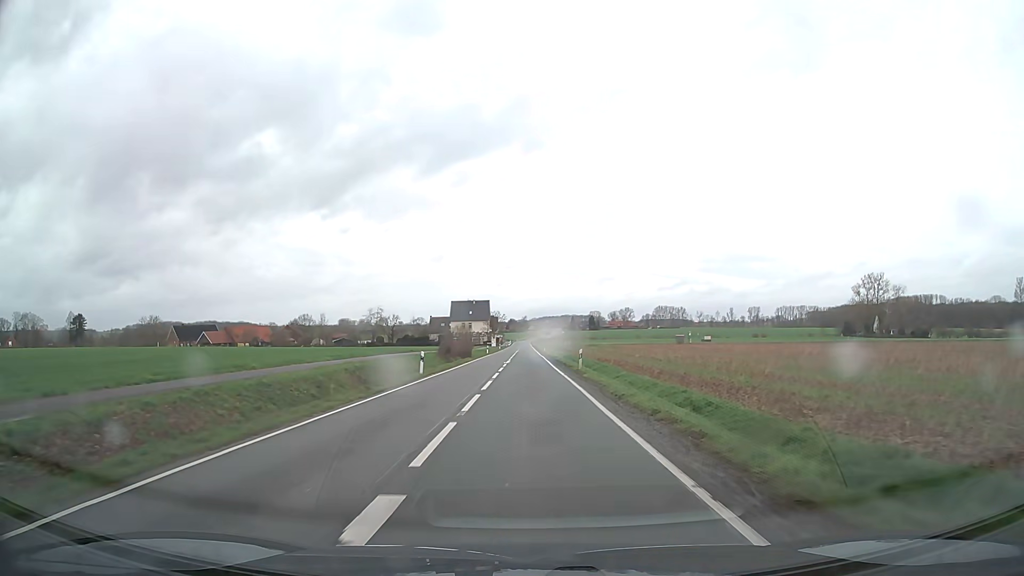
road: secondary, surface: asphalt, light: Day
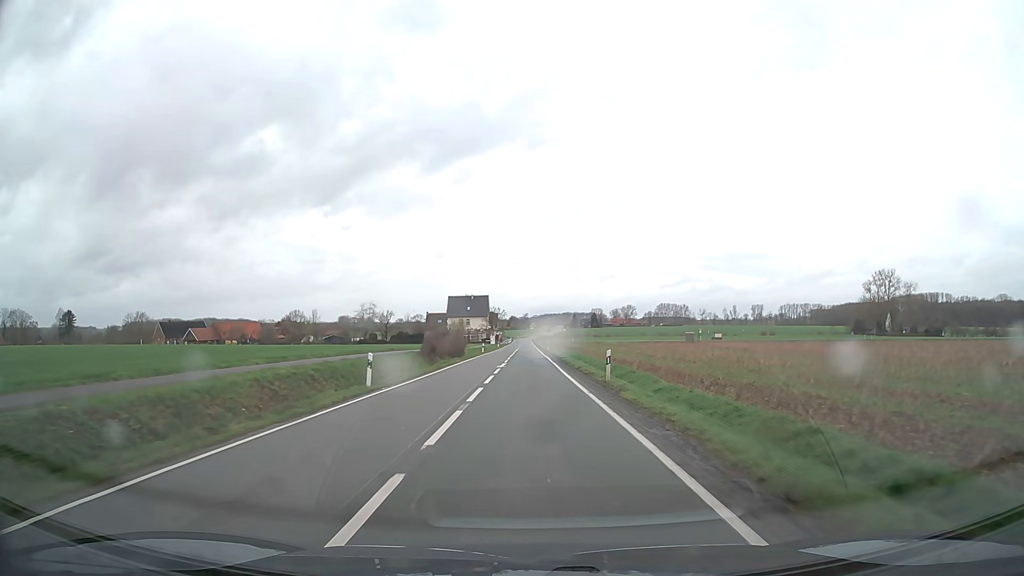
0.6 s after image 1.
(0.0, +10.8) m; 0°
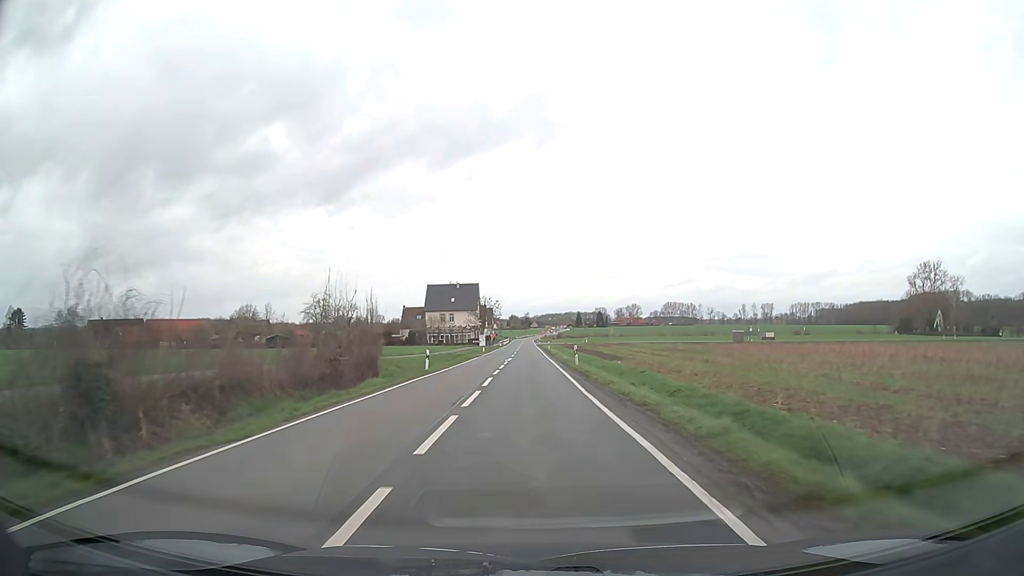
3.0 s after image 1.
(-0.1, +43.4) m; 0°
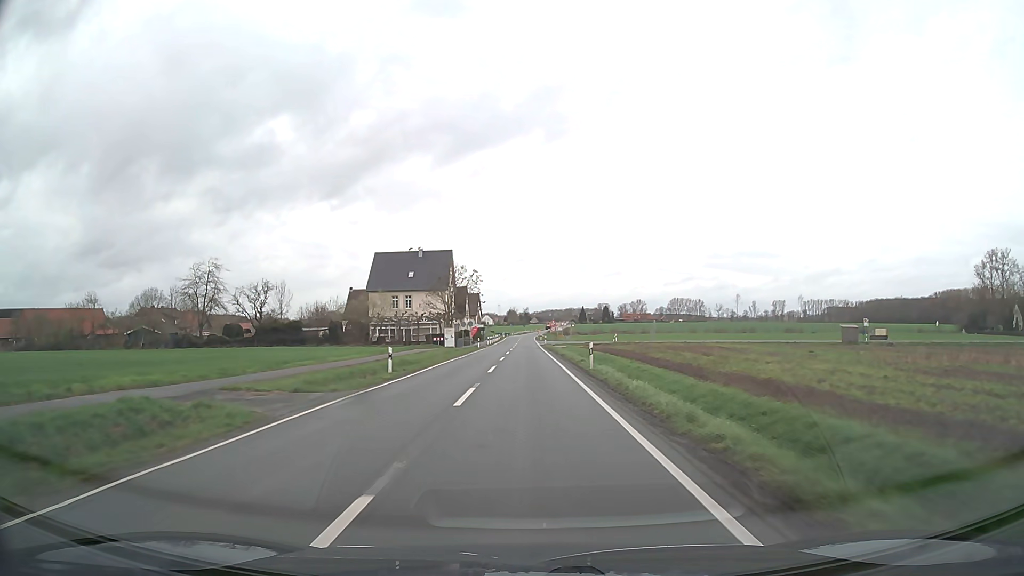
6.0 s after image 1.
(-0.1, +53.3) m; 0°
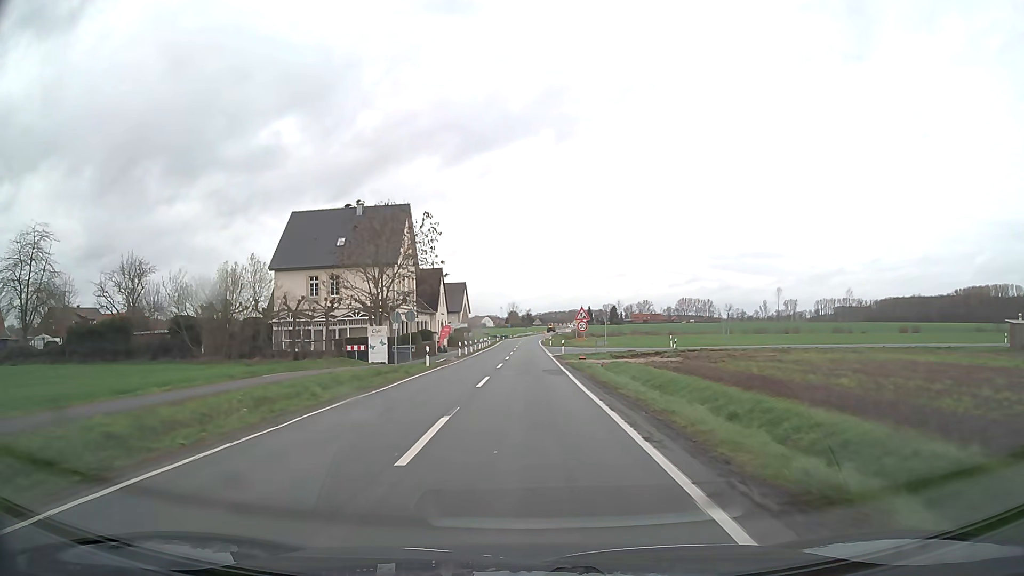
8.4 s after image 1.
(0.0, +37.7) m; 0°
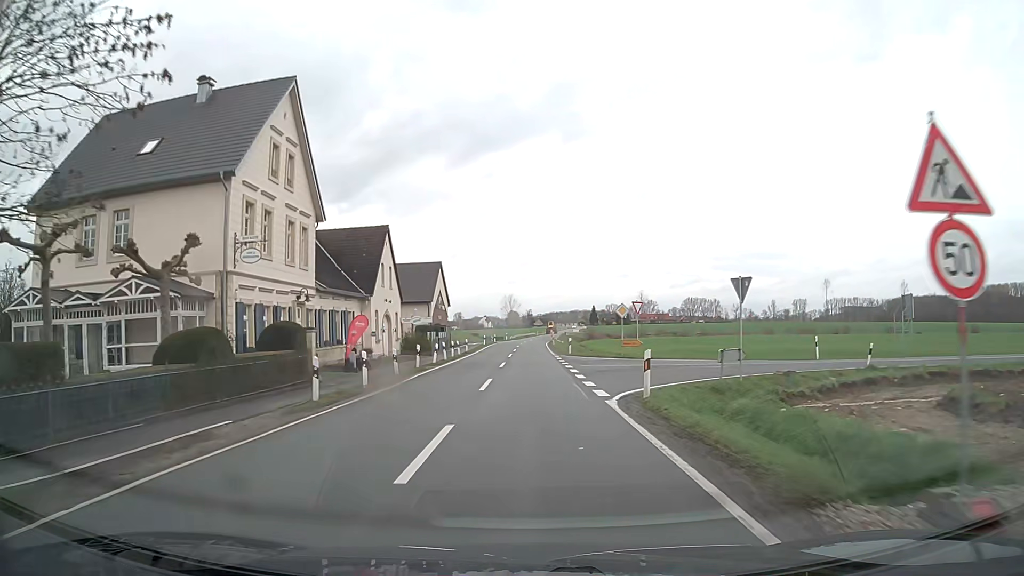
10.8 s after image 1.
(-0.2, +33.1) m; 0°
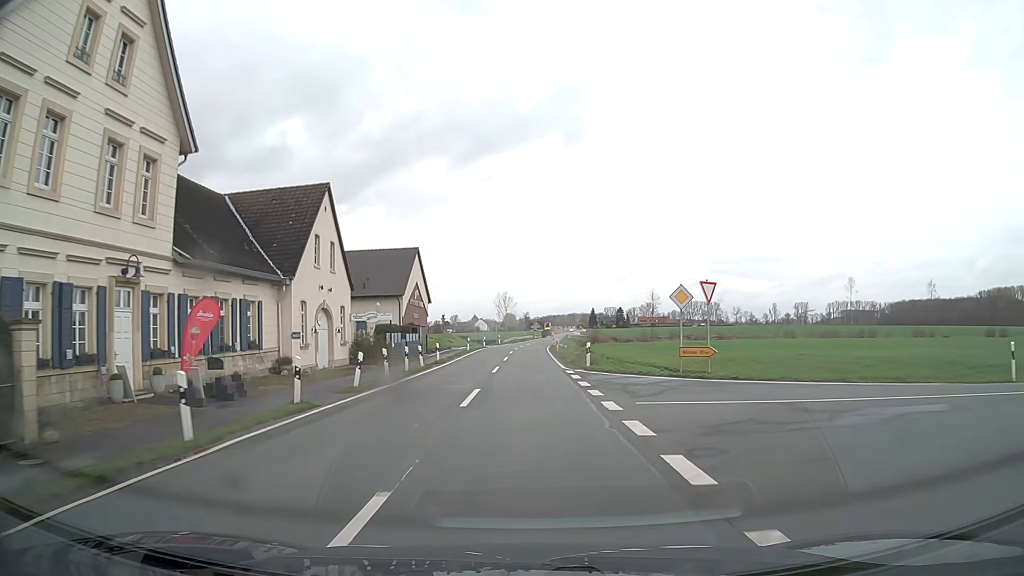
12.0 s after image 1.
(0.0, +15.0) m; 0°
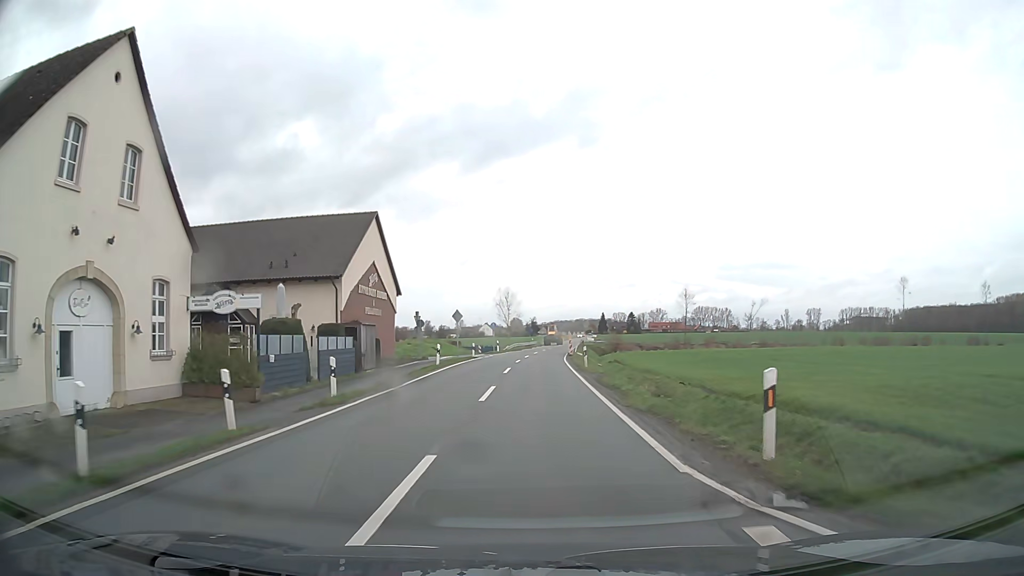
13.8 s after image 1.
(0.0, +21.0) m; 0°
(0, +10) (0, +20) (0, +30) (+1, +40) (+1, +50) (+2, +60) (+3, +70) (+3, +80) (+4, +90) (+5, +100) m
